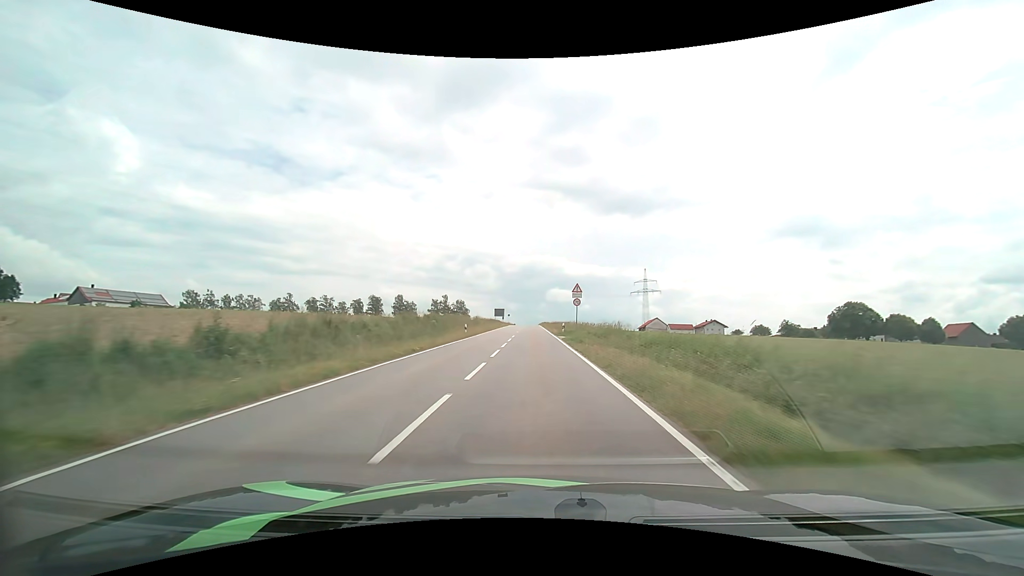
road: tertiary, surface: asphalt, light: Day
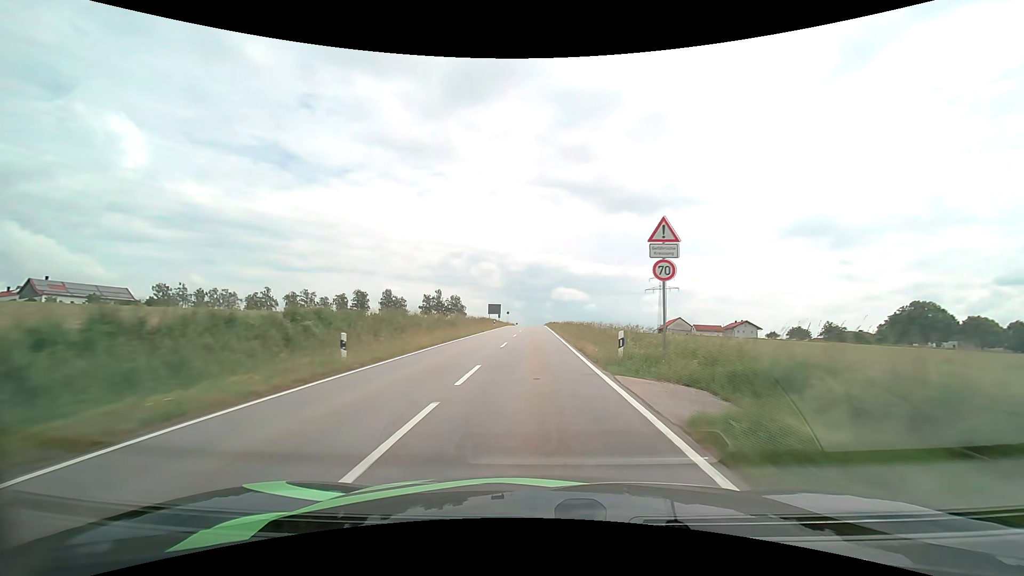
(-0.1, +26.0) m; -1°
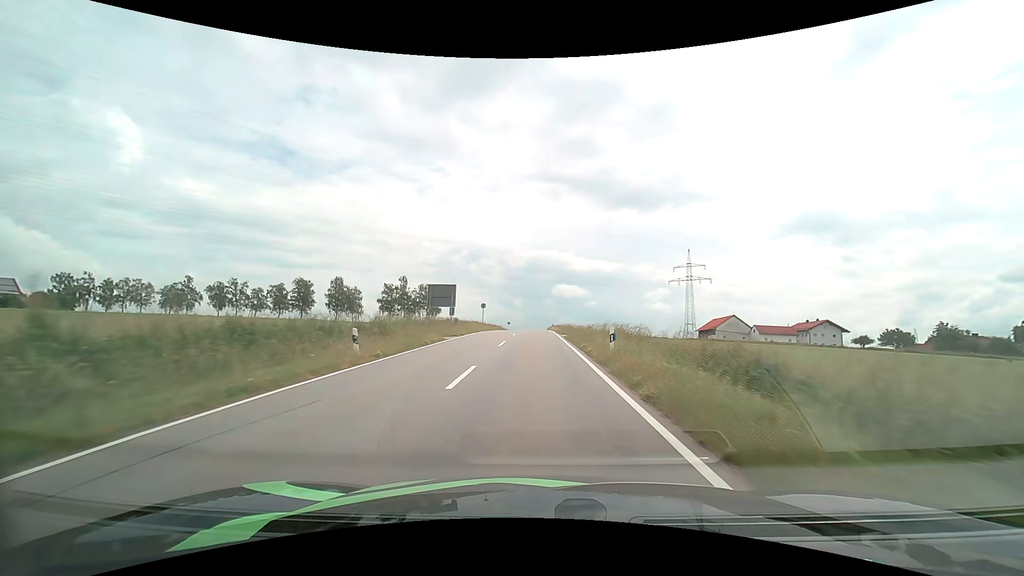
(-0.2, +50.1) m; 0°
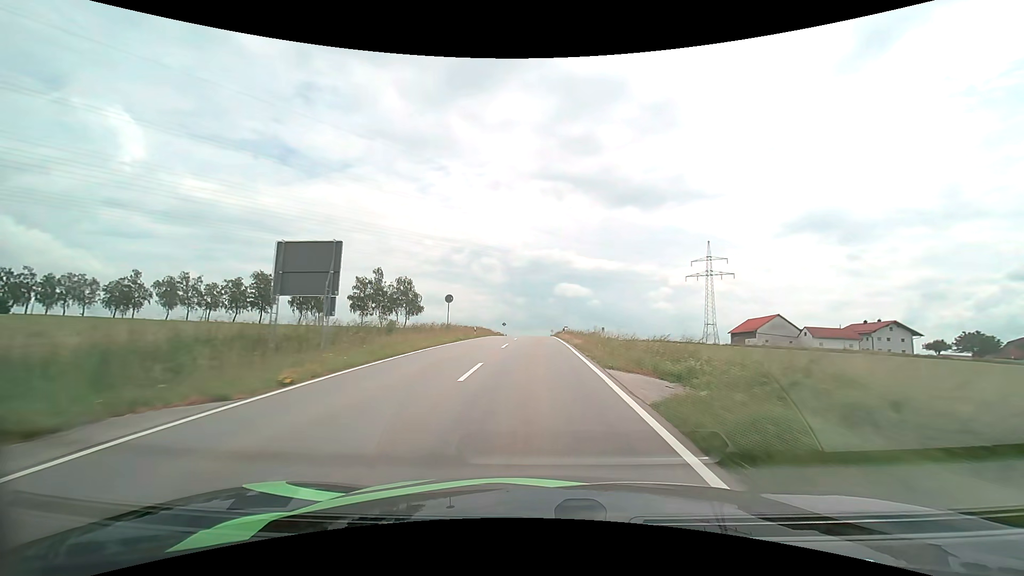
(0.0, +23.5) m; 0°
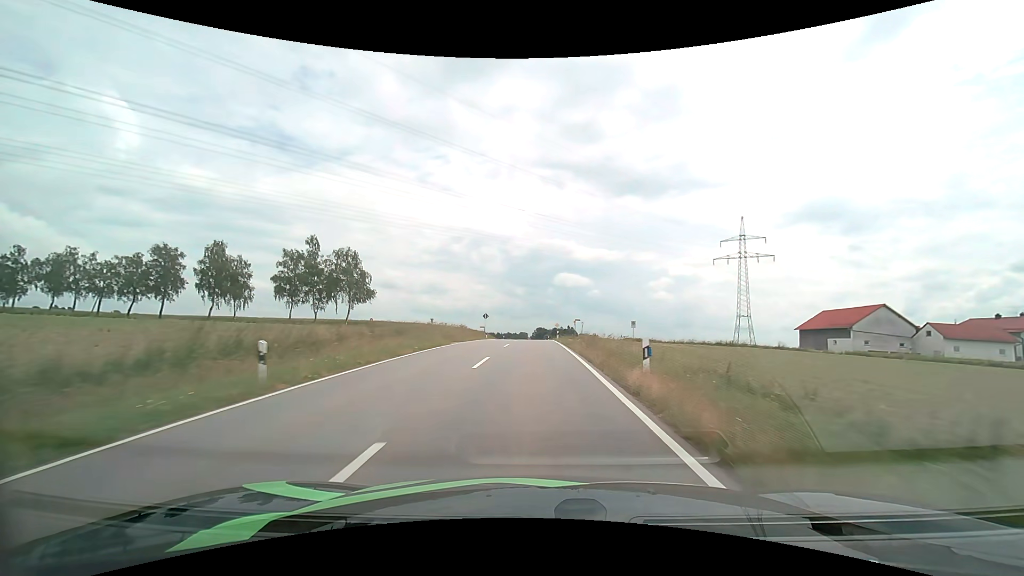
(0.0, +33.6) m; 0°
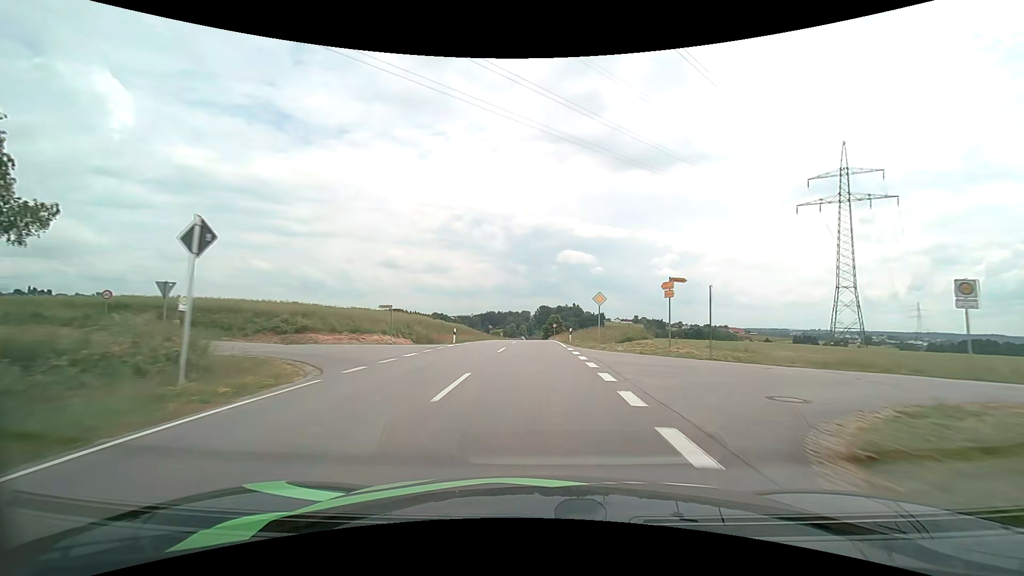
(-0.1, +54.8) m; 0°
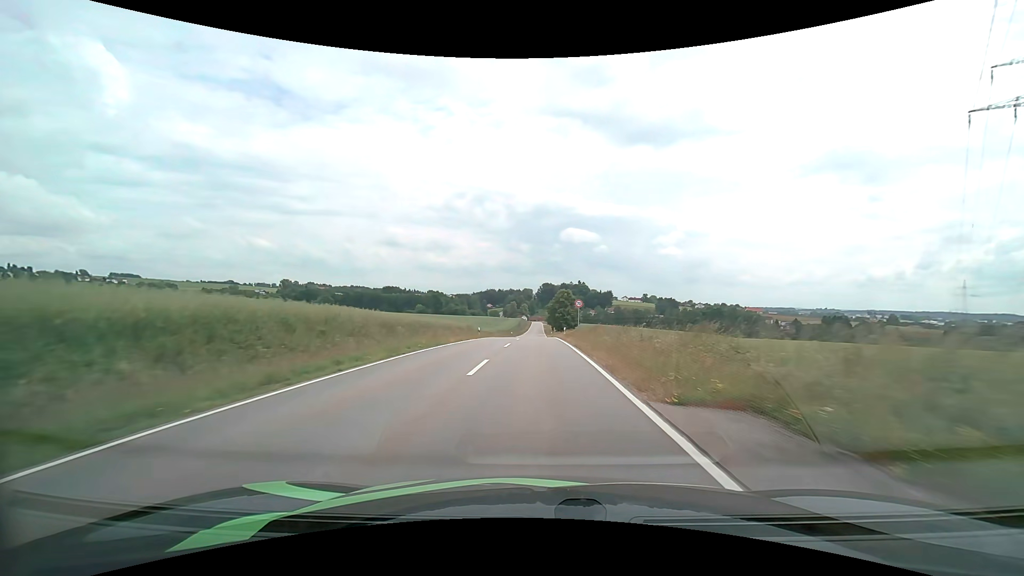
(-0.1, +46.7) m; 0°
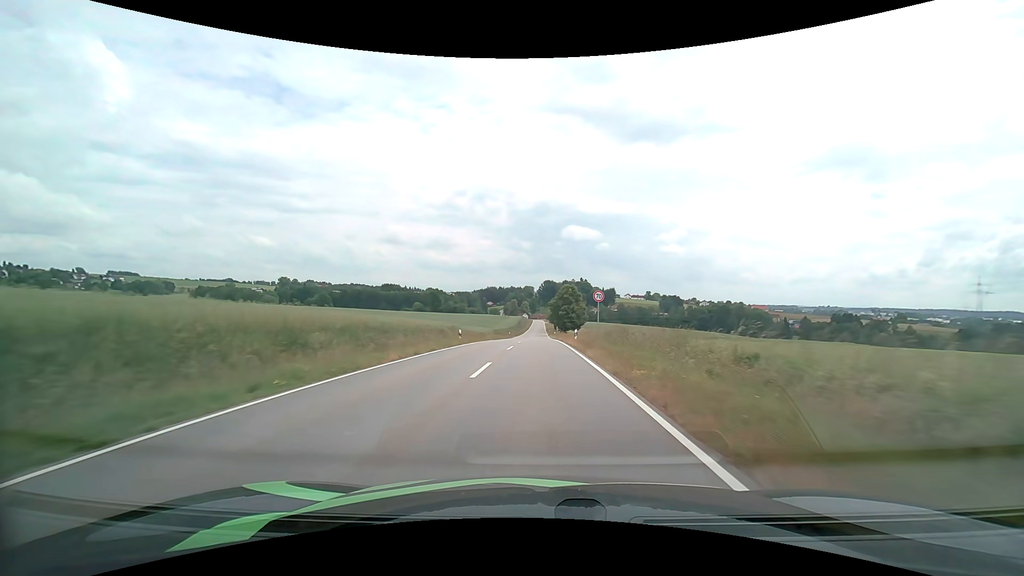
(0.0, +11.9) m; 0°
(0, +10) (0, +20) (0, +30) (0, +40) (0, +50) (0, +60) (0, +70) (0, +80) (0, +90) (+1, +100) m
